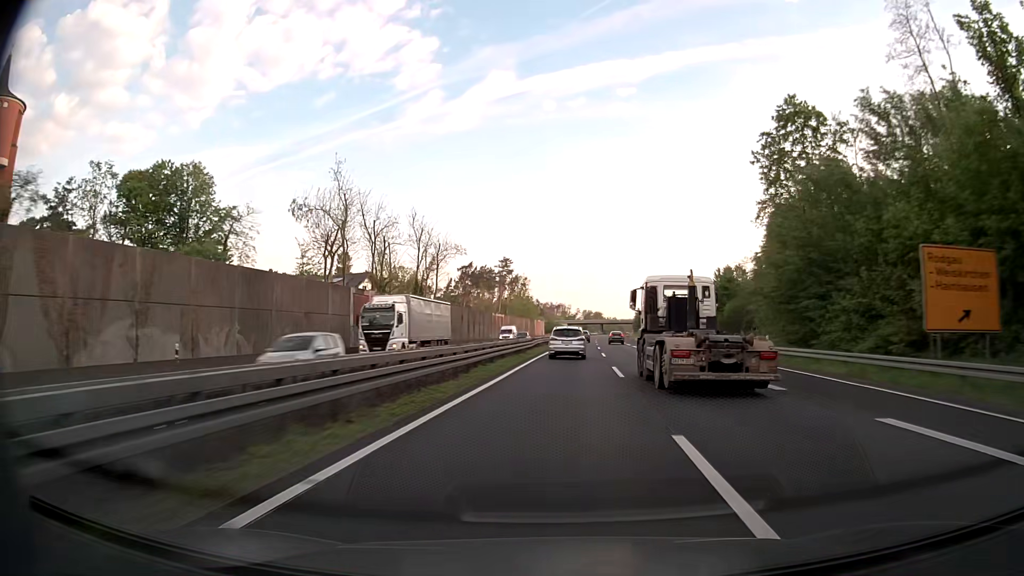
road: trunk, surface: asphalt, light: Day
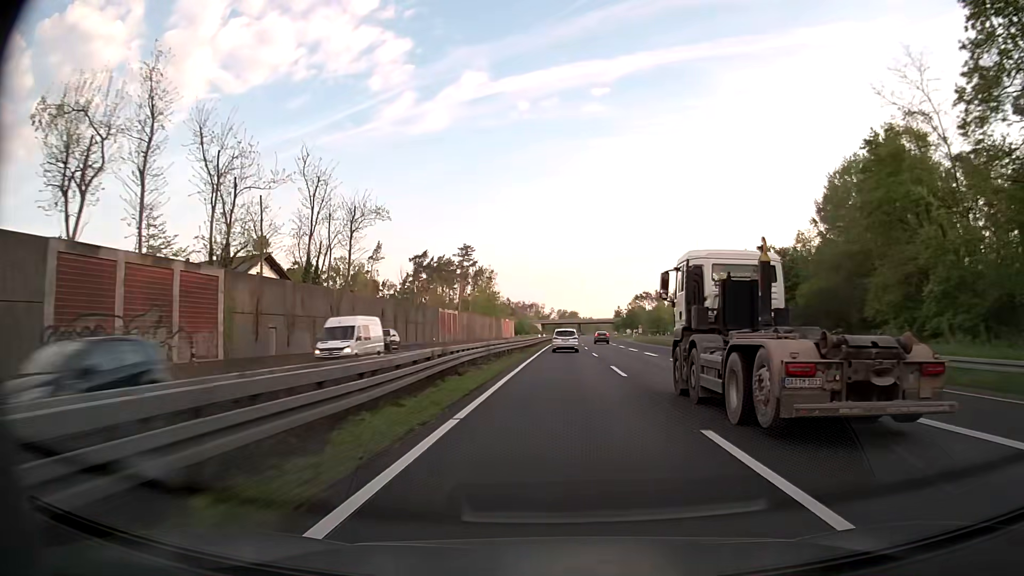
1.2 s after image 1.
(+0.7, +35.6) m; +2°
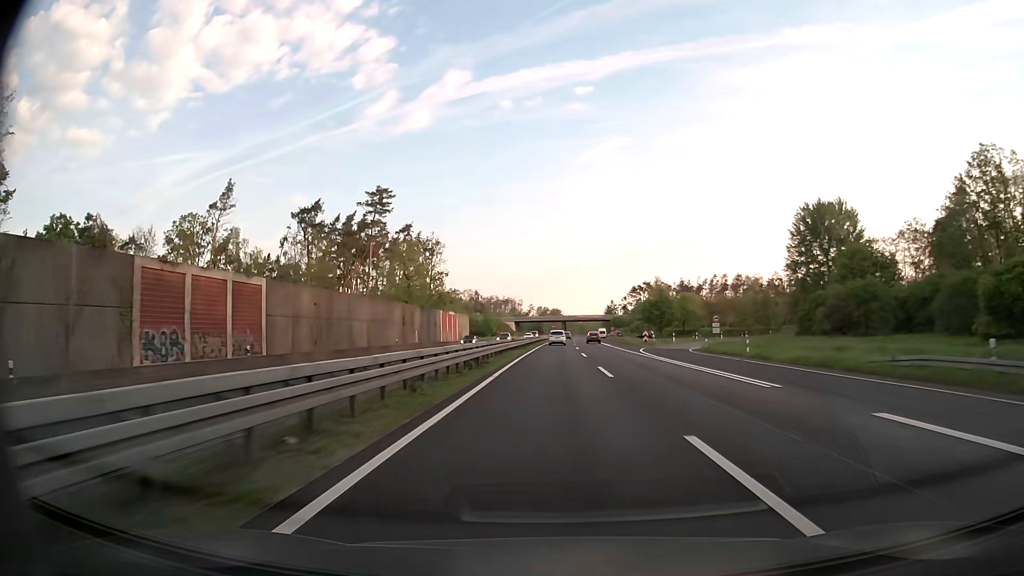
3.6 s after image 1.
(+1.2, +72.7) m; +2°
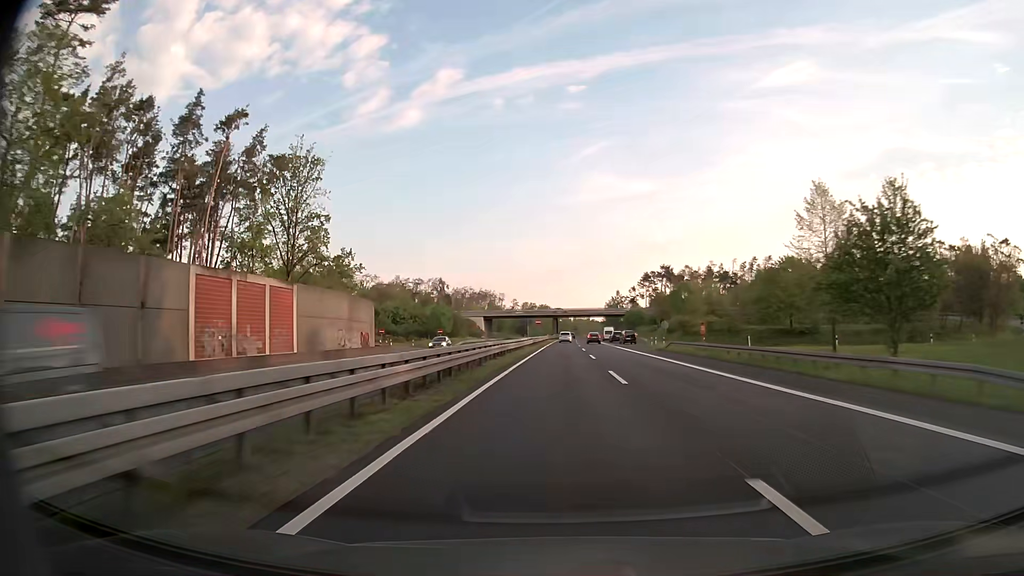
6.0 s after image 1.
(+0.4, +74.7) m; +1°
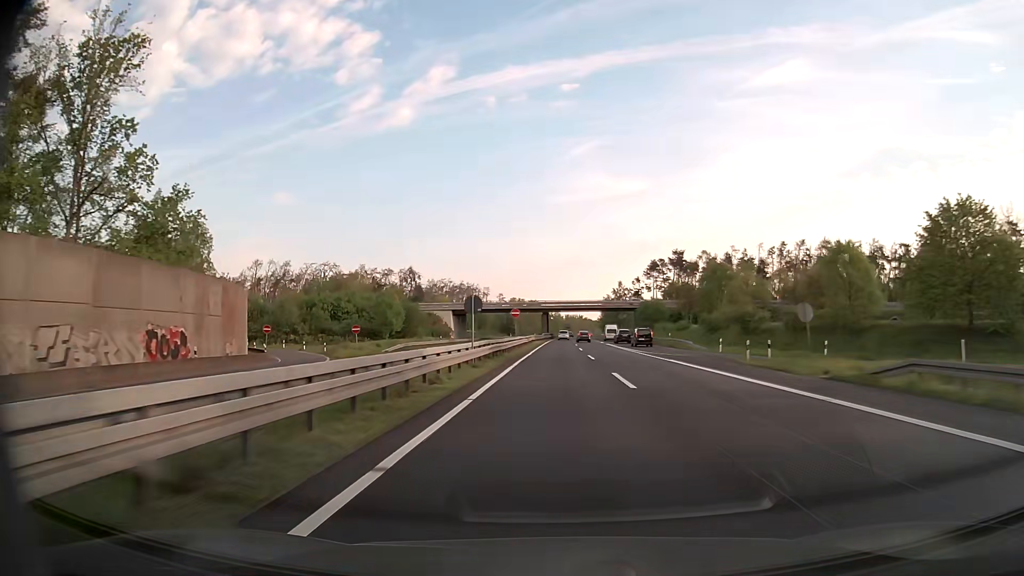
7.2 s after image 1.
(+0.3, +37.8) m; +1°
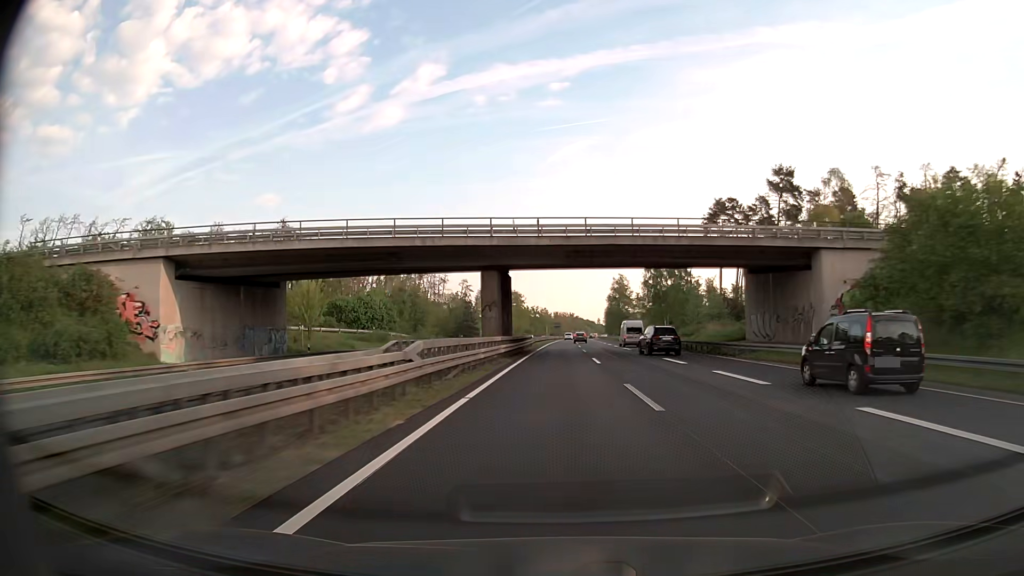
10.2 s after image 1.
(+1.0, +94.7) m; +1°
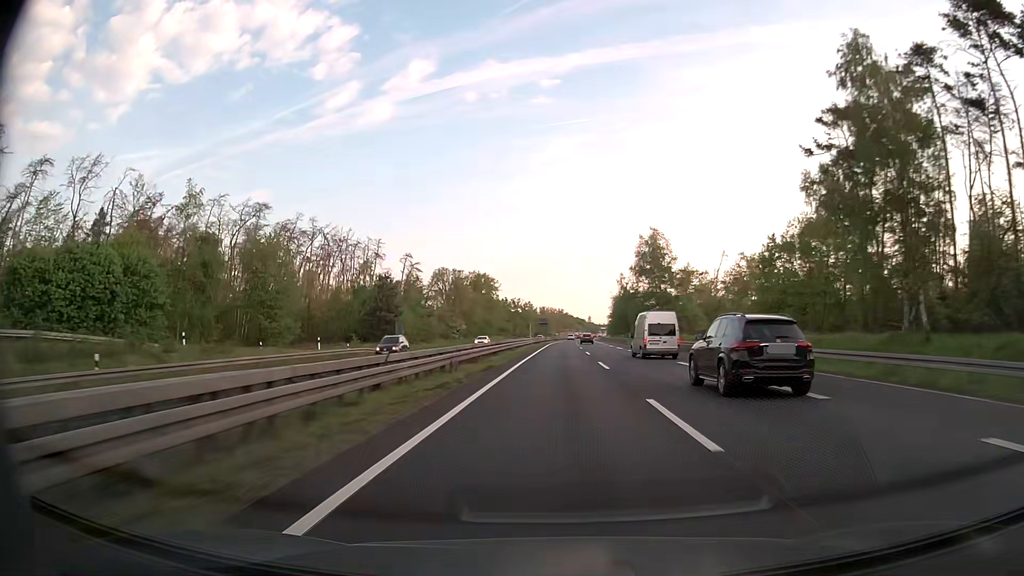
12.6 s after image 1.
(+0.4, +76.0) m; +1°
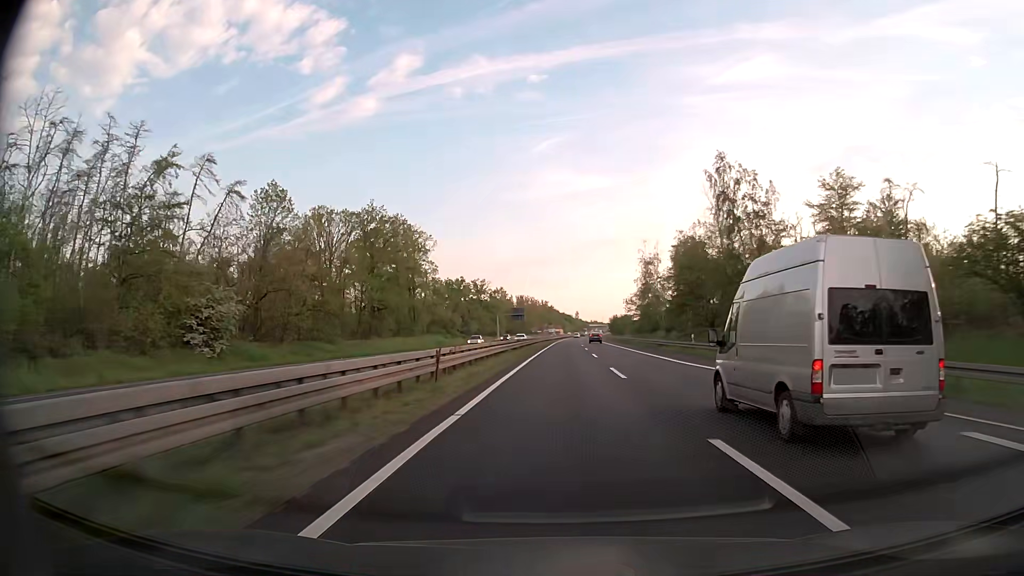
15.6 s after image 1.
(+1.0, +95.2) m; +1°
(0, +10) (0, +20) (0, +30) (0, +40) (0, +50) (+1, +60) (+1, +70) (+1, +80) (+2, +90) (+2, +100) m
